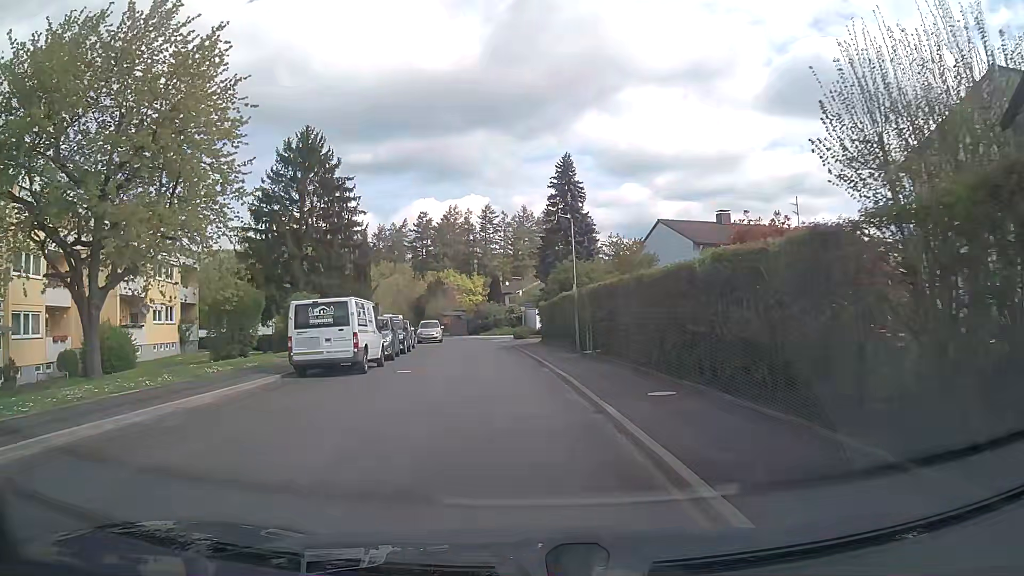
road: tertiary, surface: asphalt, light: Day
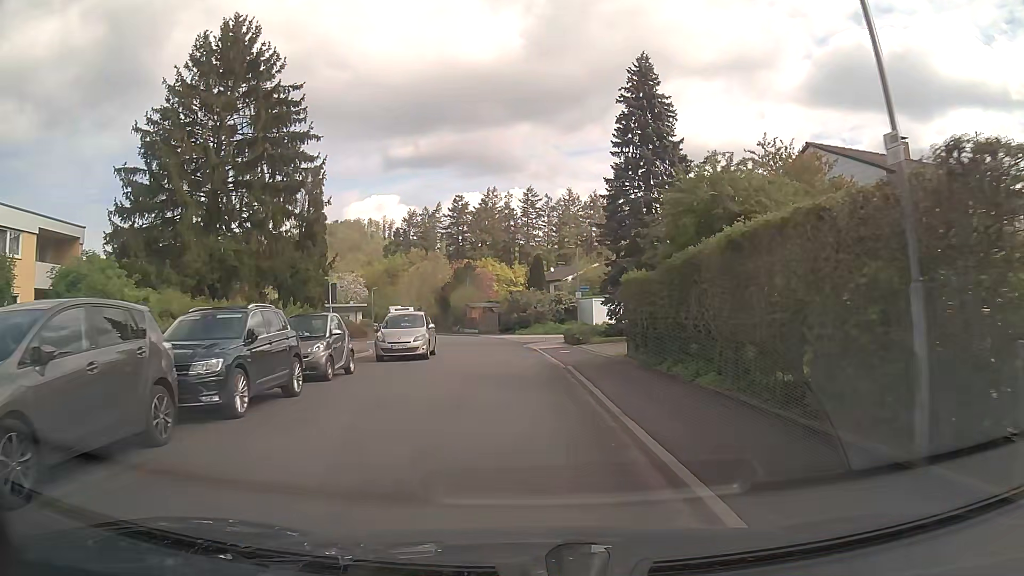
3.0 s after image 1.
(-0.7, +20.7) m; -3°
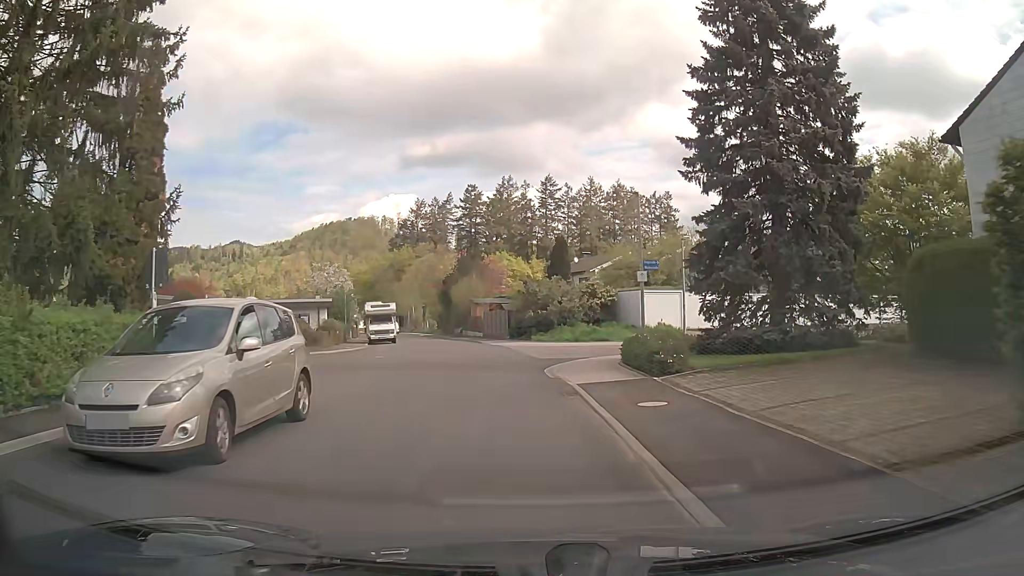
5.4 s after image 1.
(-0.3, +15.9) m; -2°
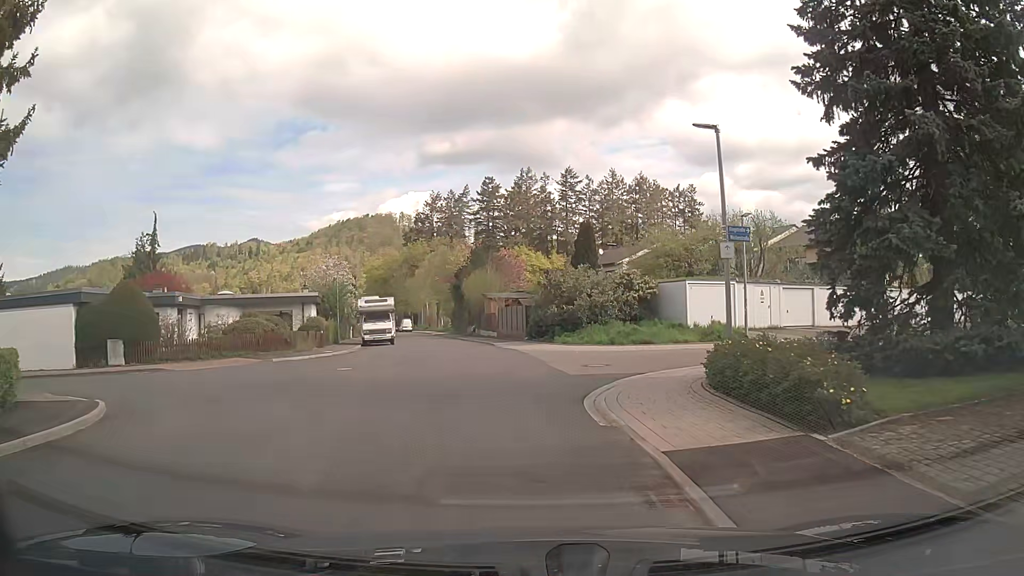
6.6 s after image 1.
(-0.1, +7.1) m; -2°
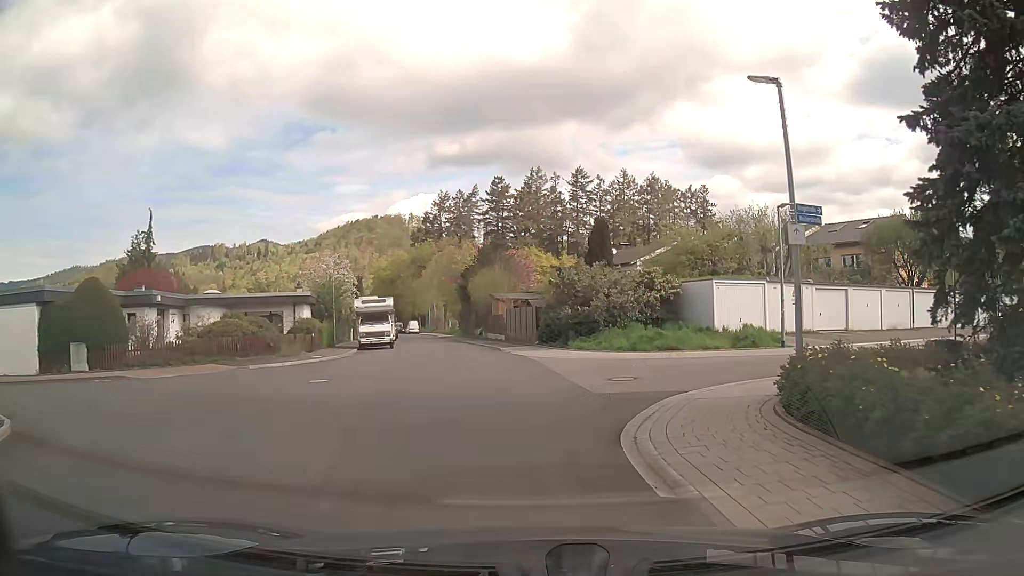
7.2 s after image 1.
(0.0, +3.1) m; -1°
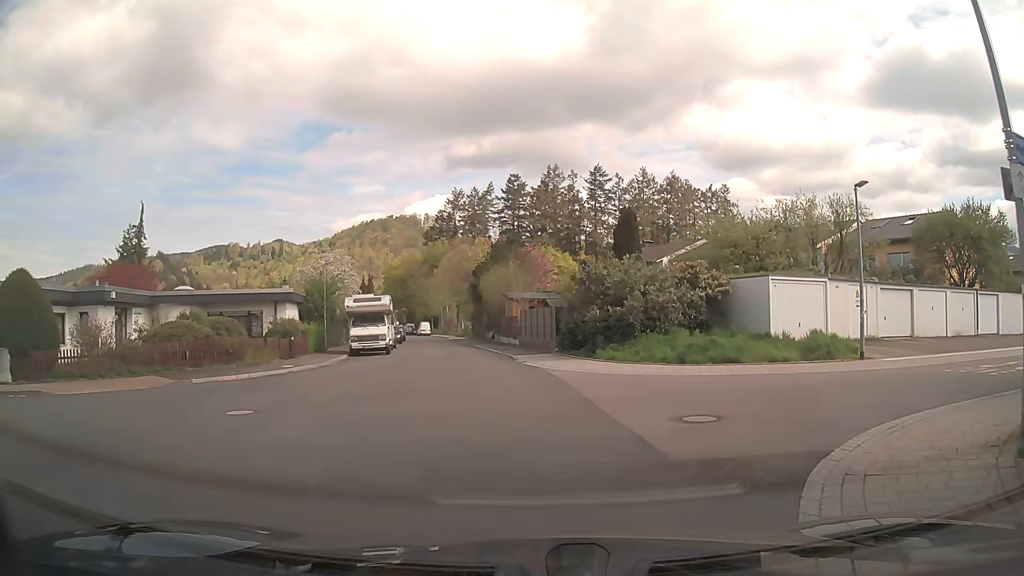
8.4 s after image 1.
(-0.1, +5.0) m; -1°
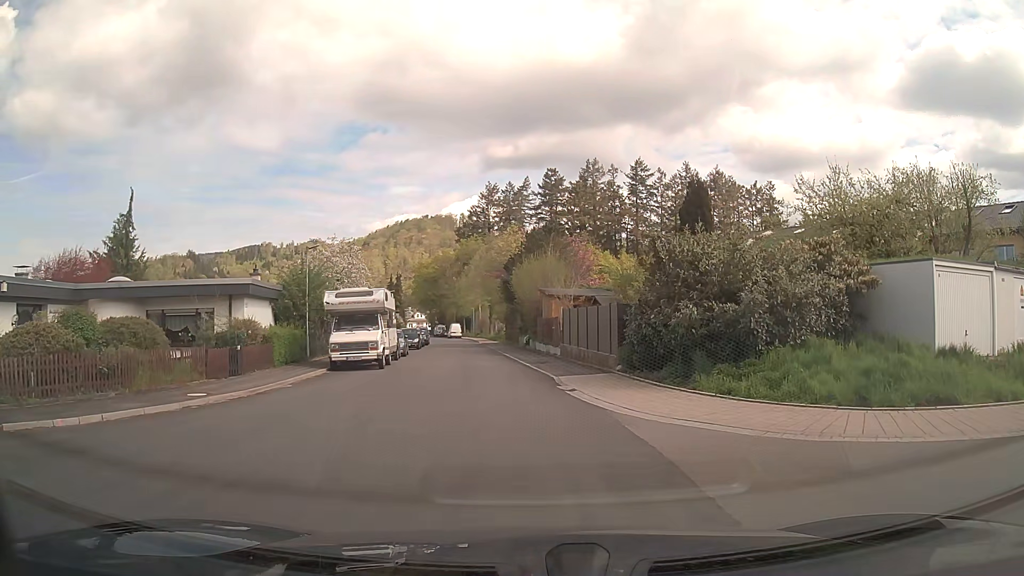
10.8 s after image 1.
(-0.3, +8.9) m; -4°
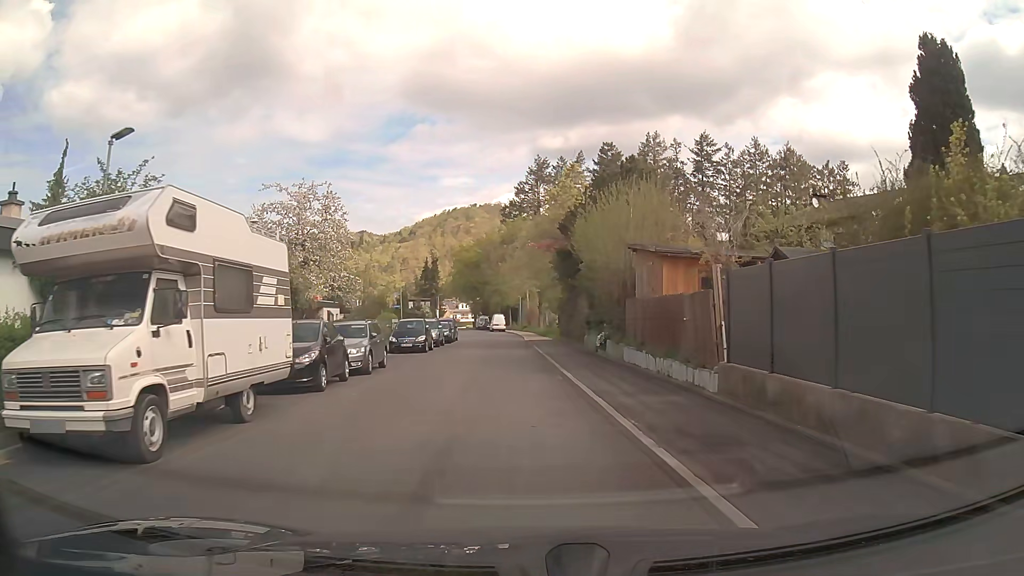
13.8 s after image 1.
(-0.7, +17.9) m; -4°
(0, +10) (0, +20) (-1, +30) (-1, +40) (-1, +50) (-2, +60) (-2, +70) (-4, +80) (-5, +90) (-7, +100) m
